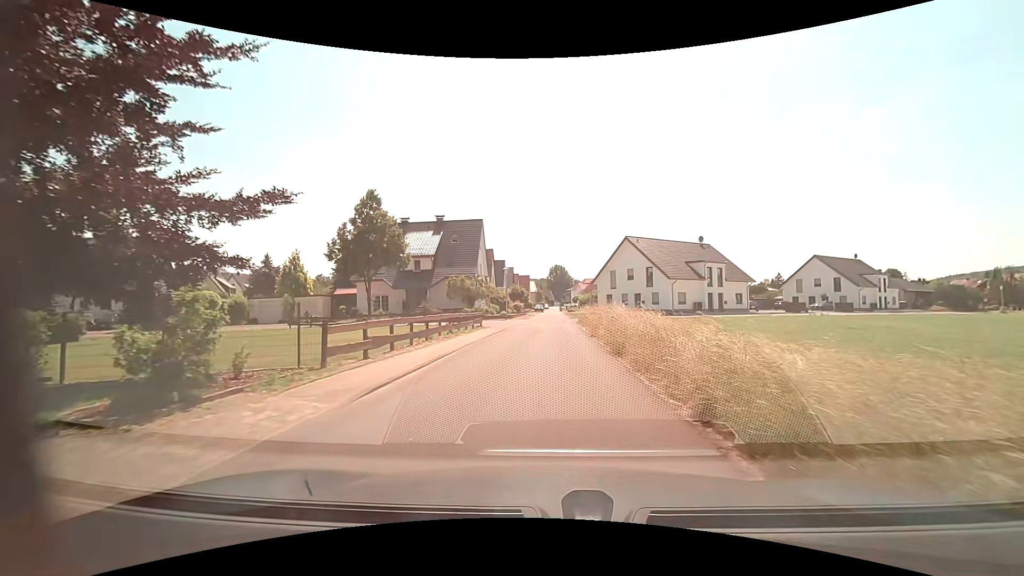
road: residential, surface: asphalt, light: Day
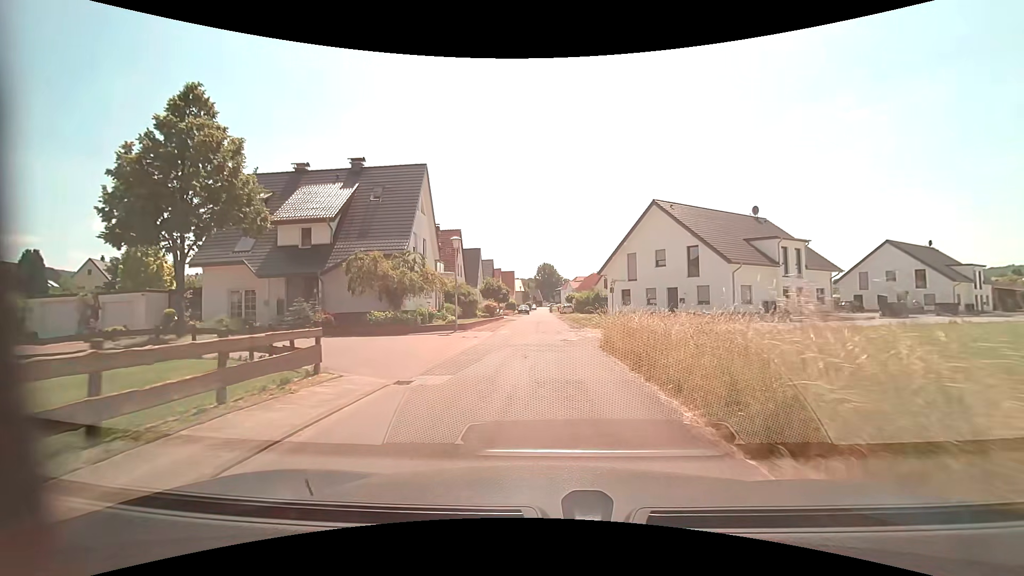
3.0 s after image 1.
(+0.1, +21.6) m; 0°
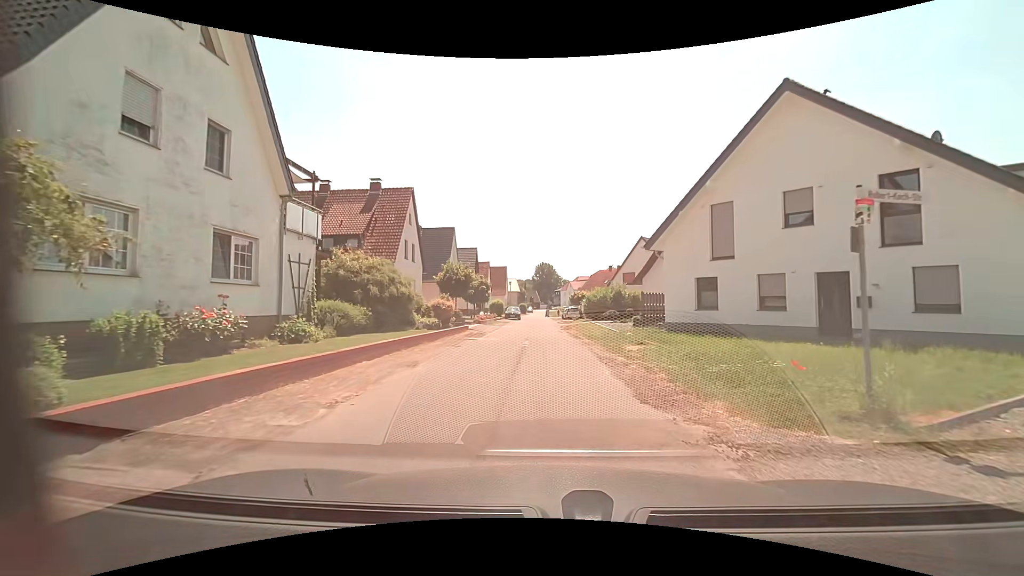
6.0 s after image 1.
(+0.3, +21.7) m; +1°
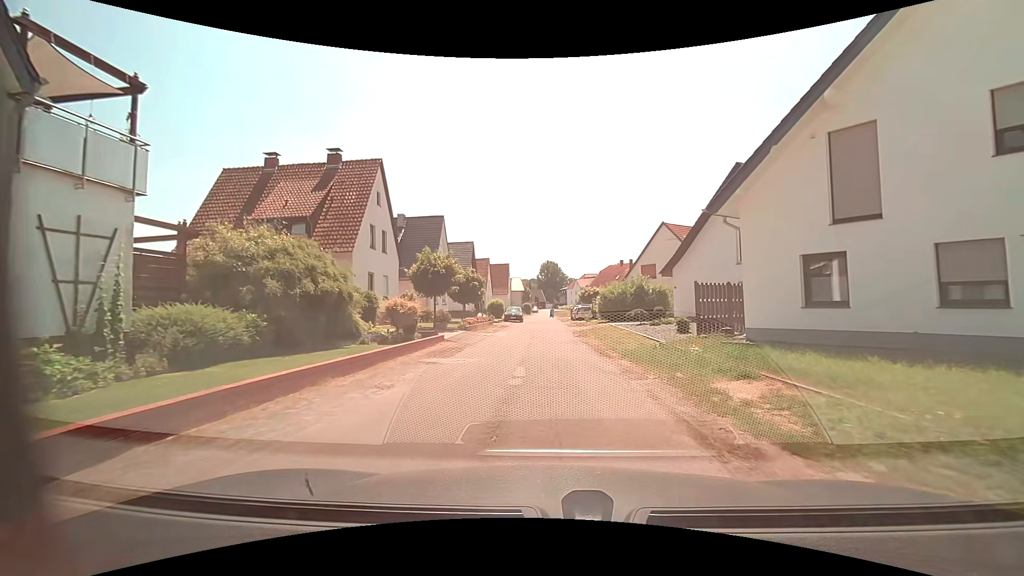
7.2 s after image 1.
(0.0, +8.3) m; -1°
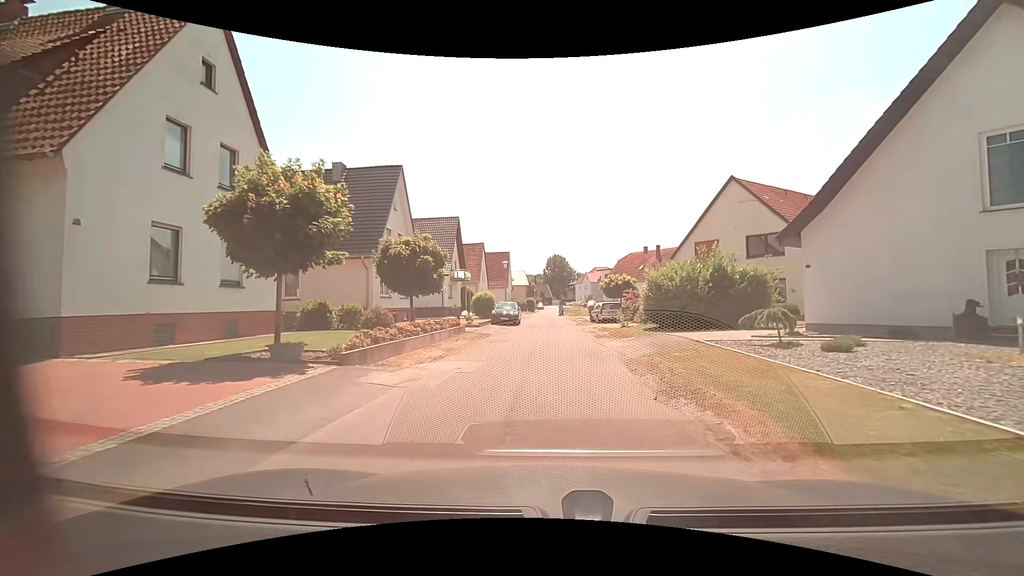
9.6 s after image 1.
(-0.1, +16.3) m; -1°
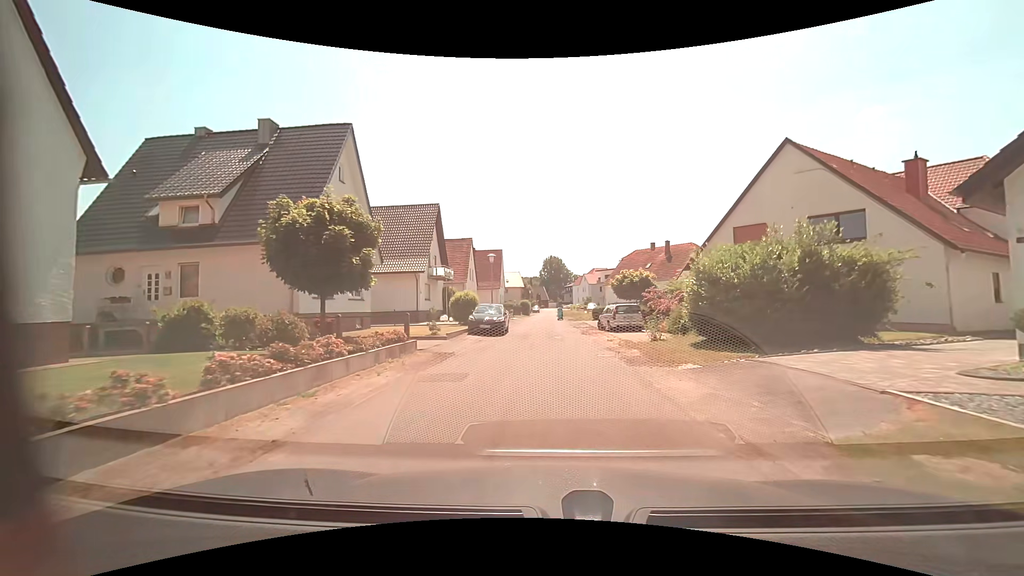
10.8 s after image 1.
(+0.1, +8.1) m; +1°
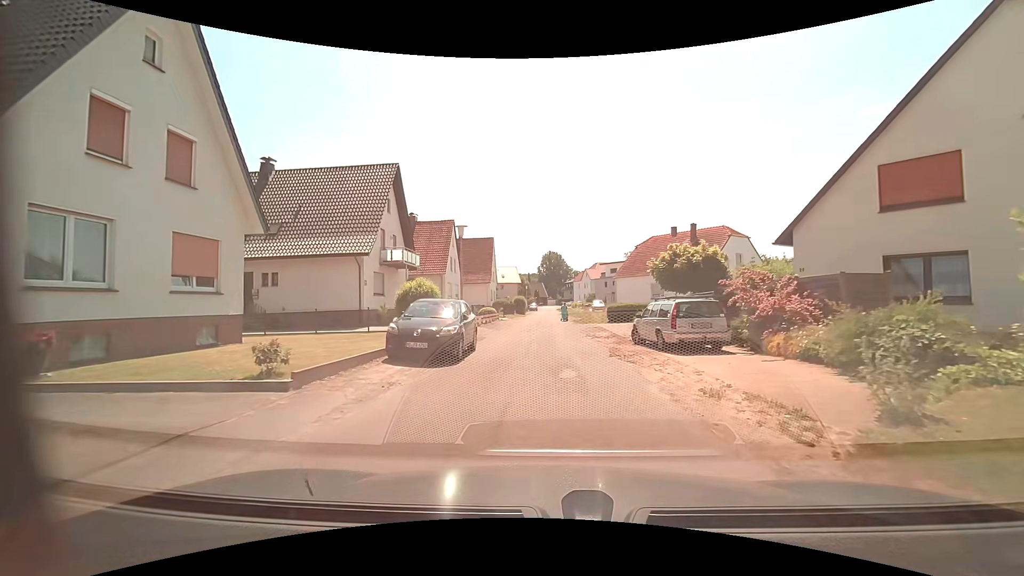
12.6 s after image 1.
(0.0, +11.9) m; -1°
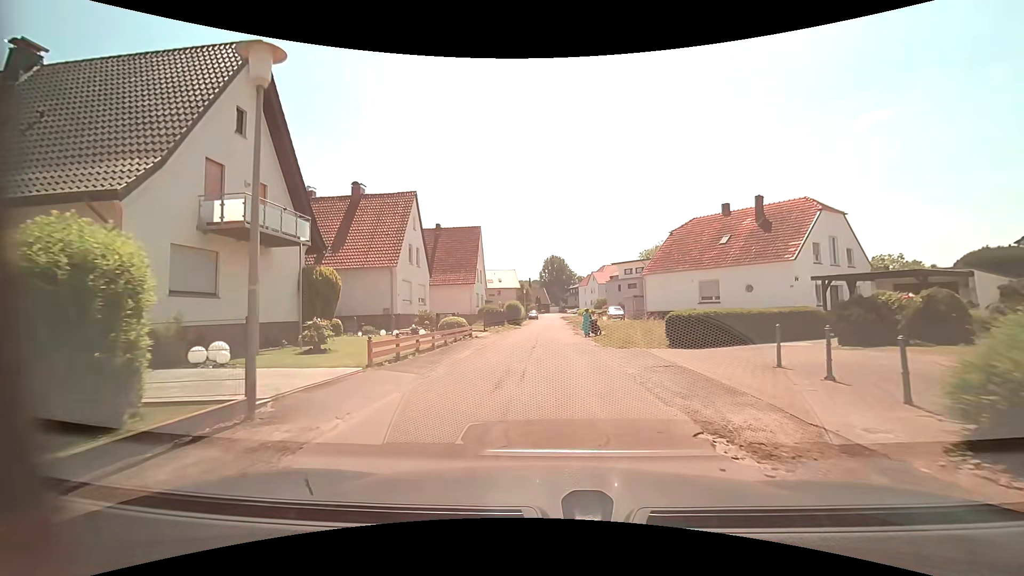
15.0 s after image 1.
(+0.1, +16.1) m; 0°
(0, +10) (0, +20) (0, +30) (0, +40) (+1, +50) (+1, +60) (+1, +70) (+2, +80) (+2, +90) (+2, +100) m
